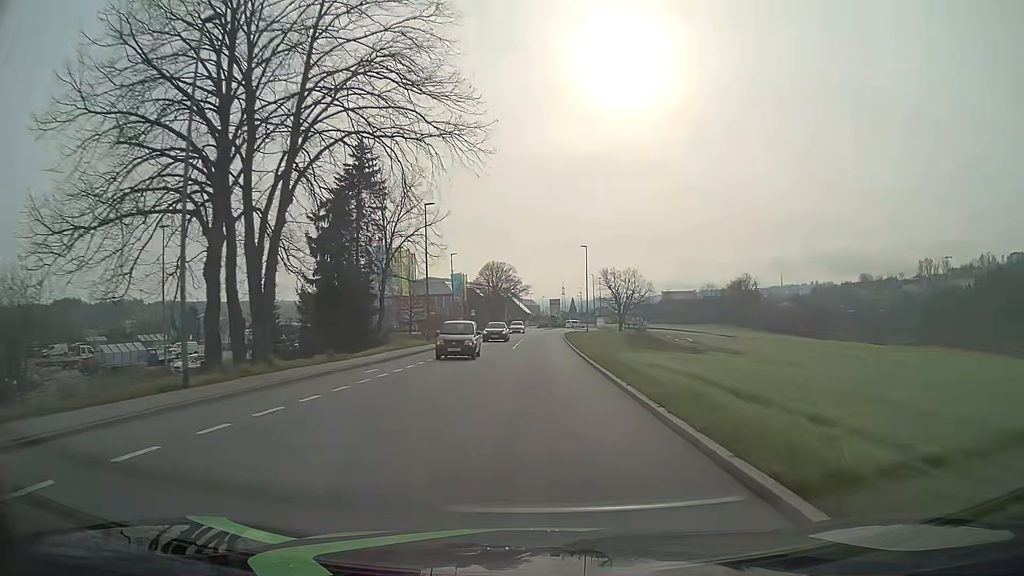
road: tertiary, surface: asphalt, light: Day
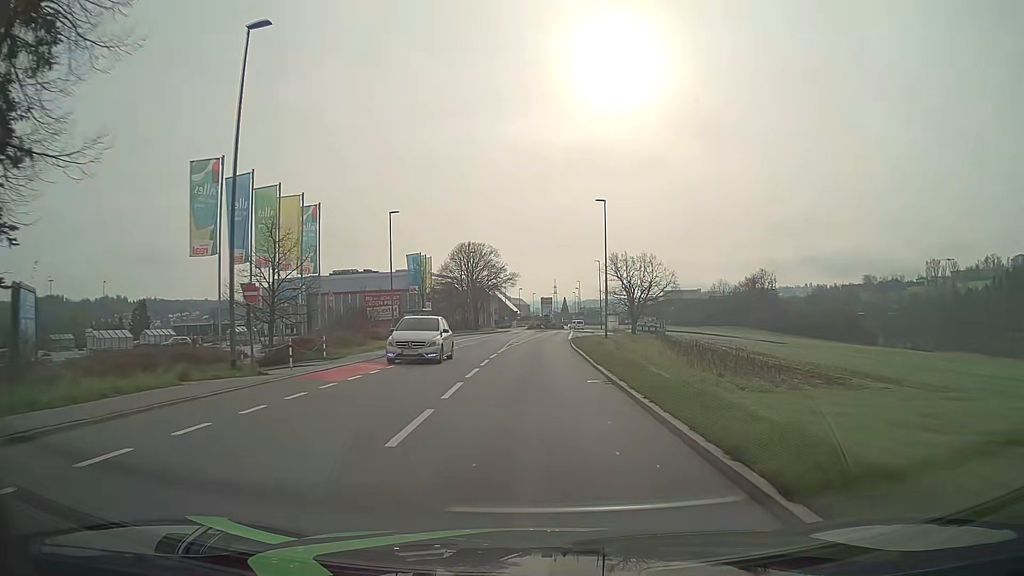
(+0.3, +30.6) m; +1°
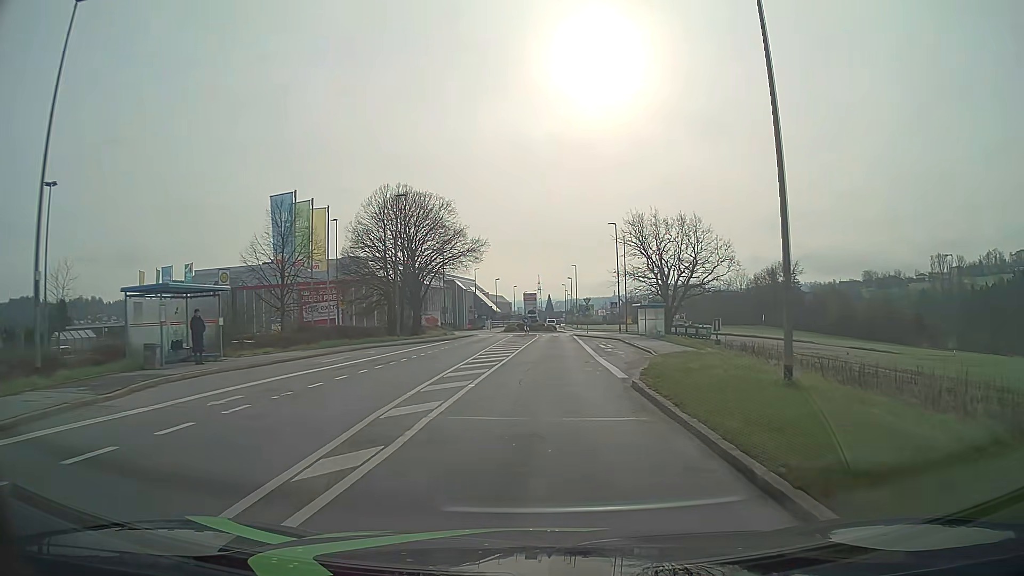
(+0.2, +38.1) m; +1°
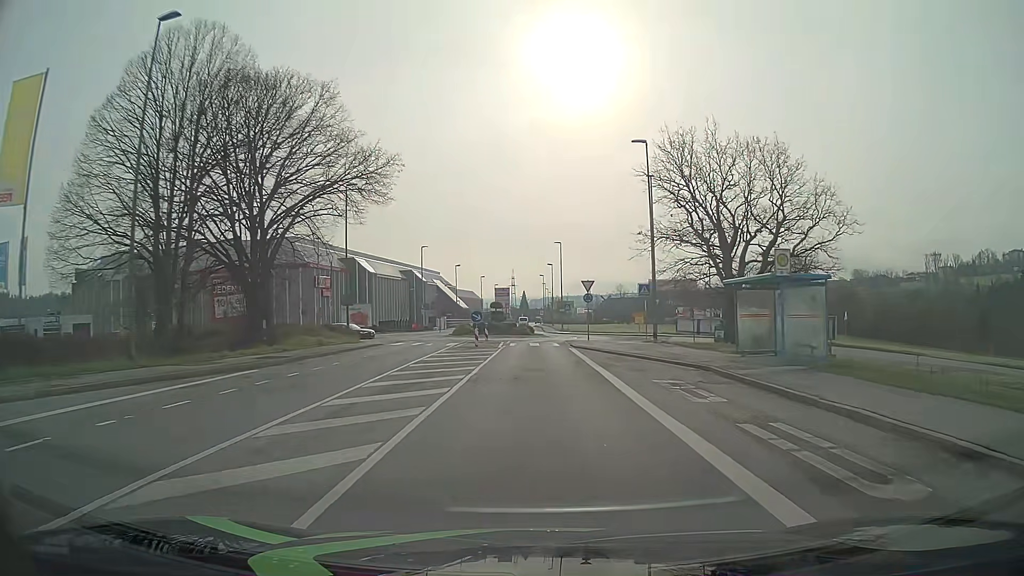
(+0.6, +29.8) m; +3°
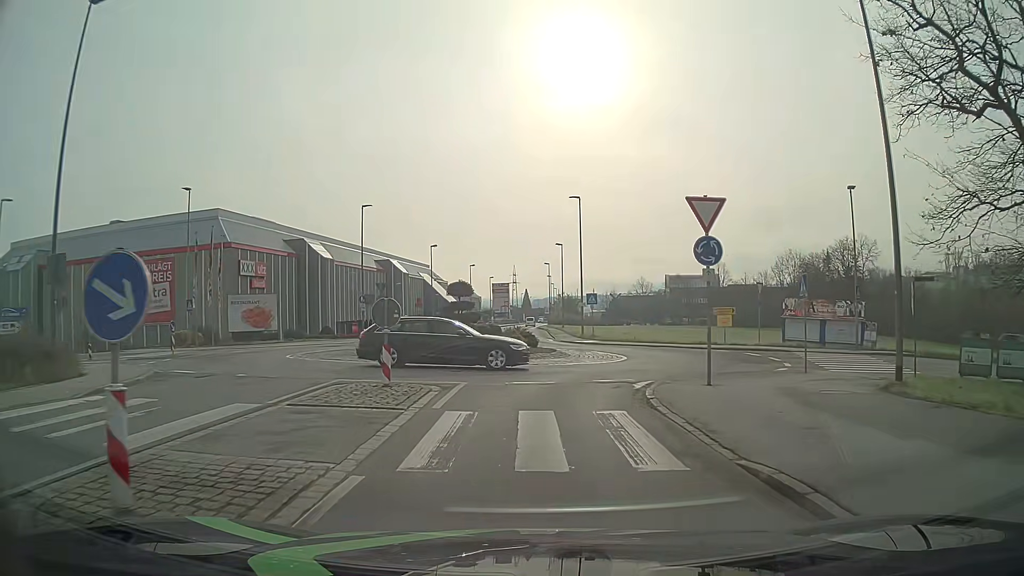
(-0.3, +28.1) m; -1°
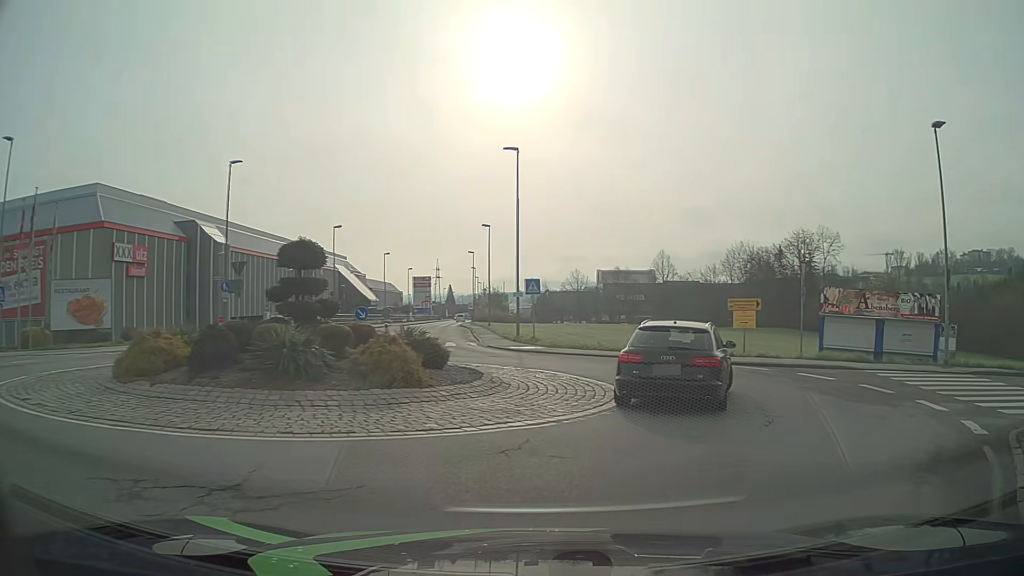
(+0.2, +13.1) m; +7°
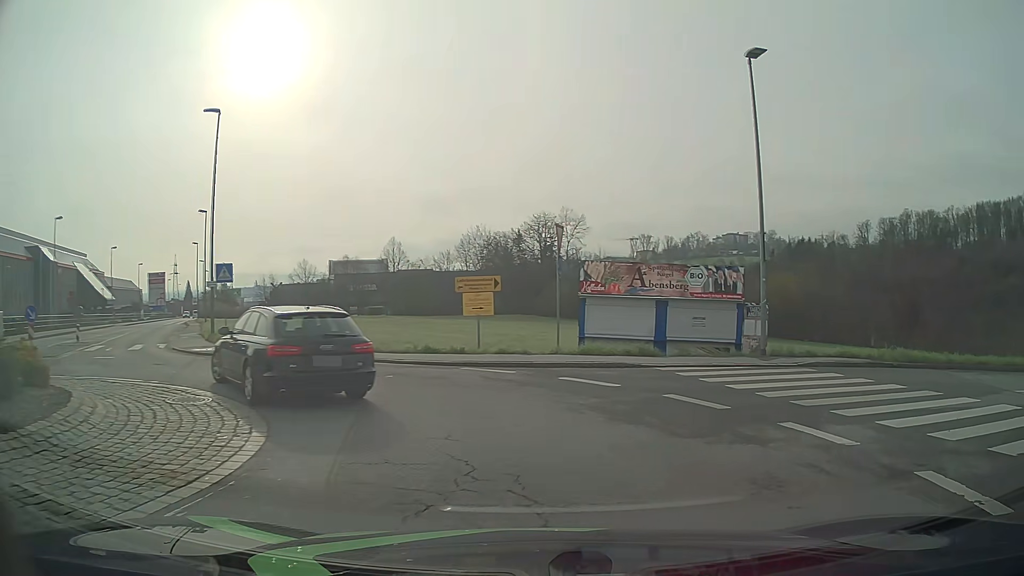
(+1.2, +5.7) m; +24°
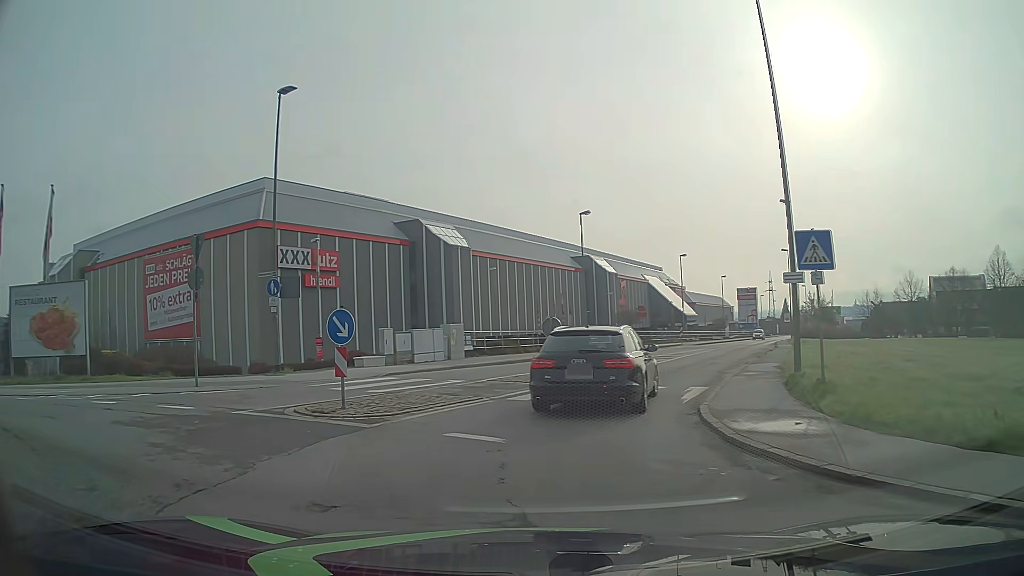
(-5.2, +13.1) m; -53°
(0, +10) (+3, +20) (+7, +29) (+10, +38) (+14, +47) (+18, +57) (+22, +66) (+26, +75) (+30, +84) (+34, +93) m
